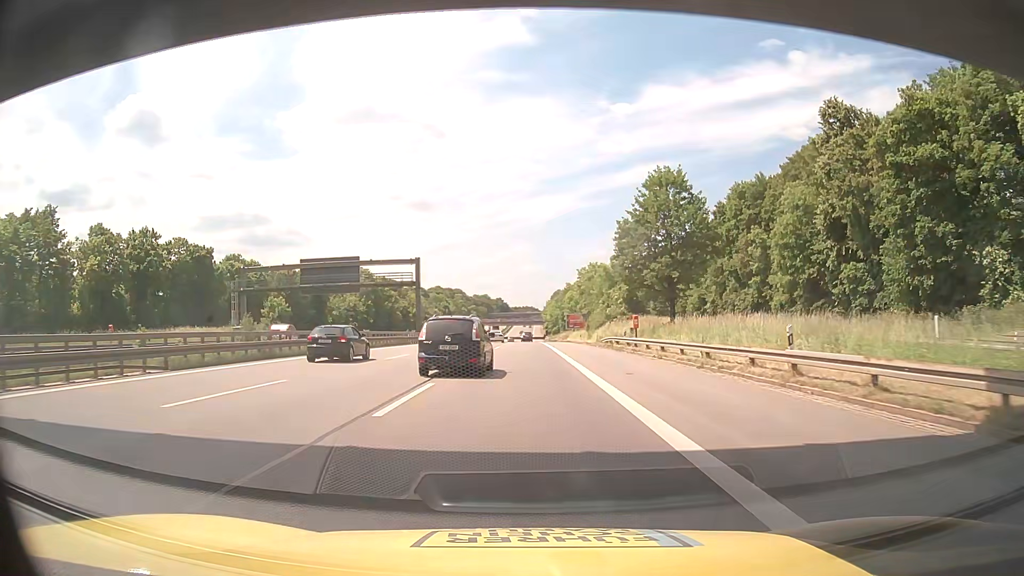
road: motorway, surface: asphalt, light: Day
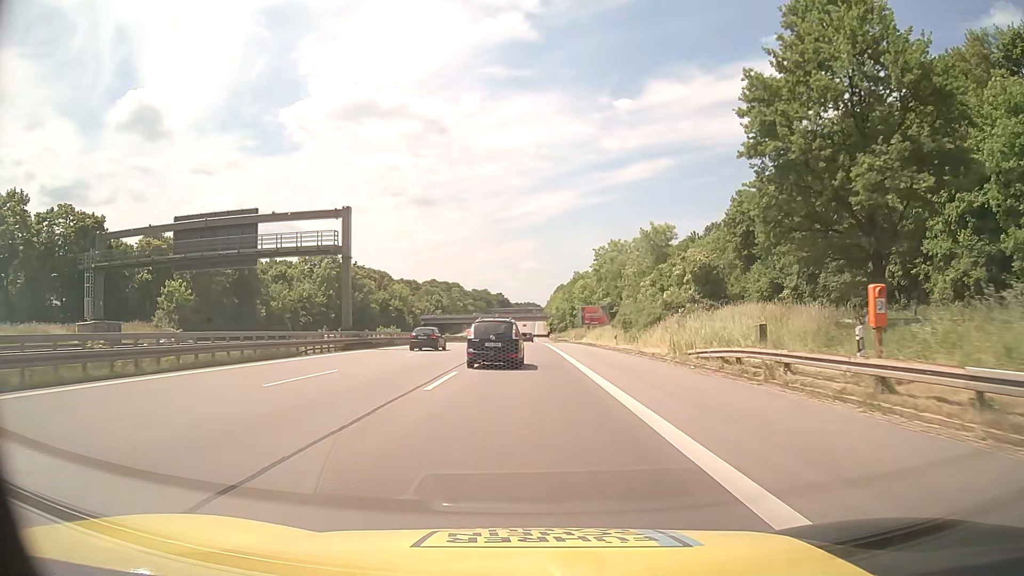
(-0.1, +31.5) m; 0°
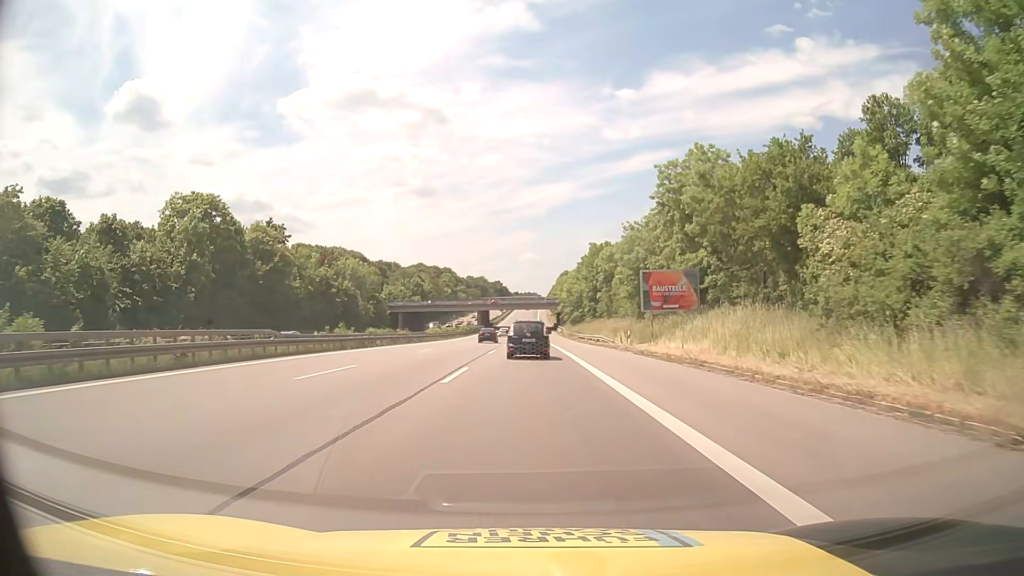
(0.0, +52.6) m; 0°
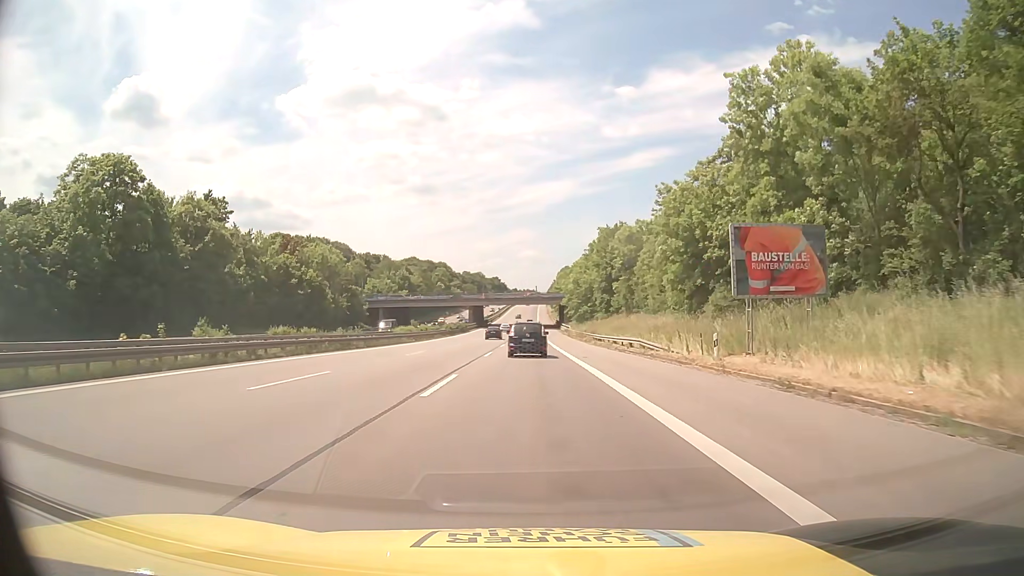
(0.0, +21.1) m; 0°
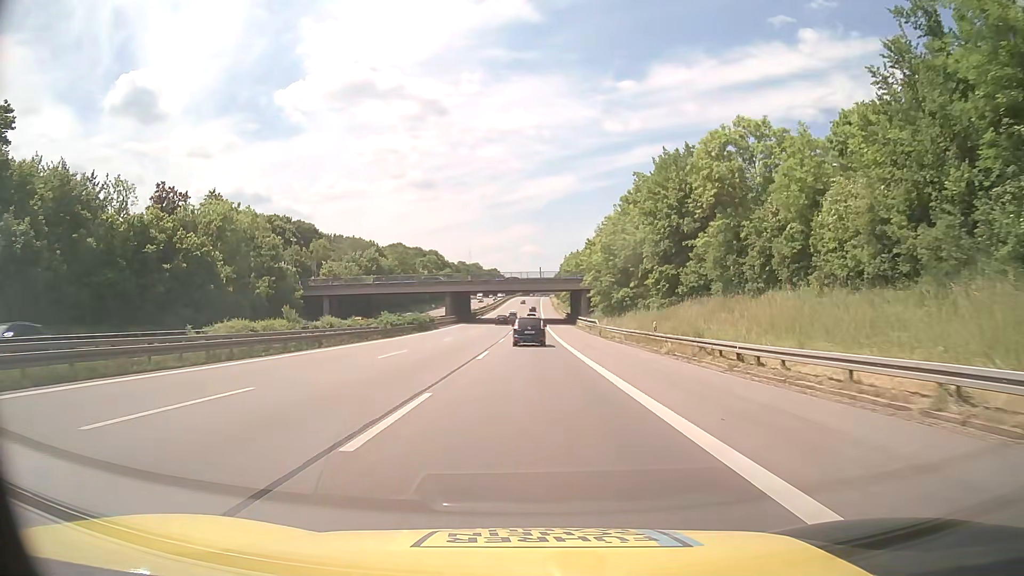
(-0.1, +42.1) m; 0°
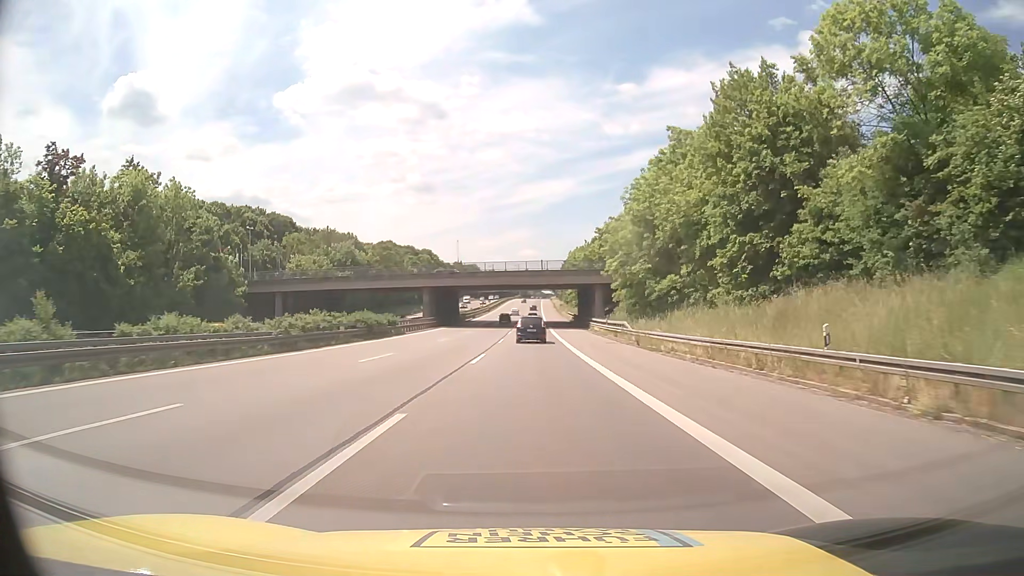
(0.0, +21.0) m; 0°
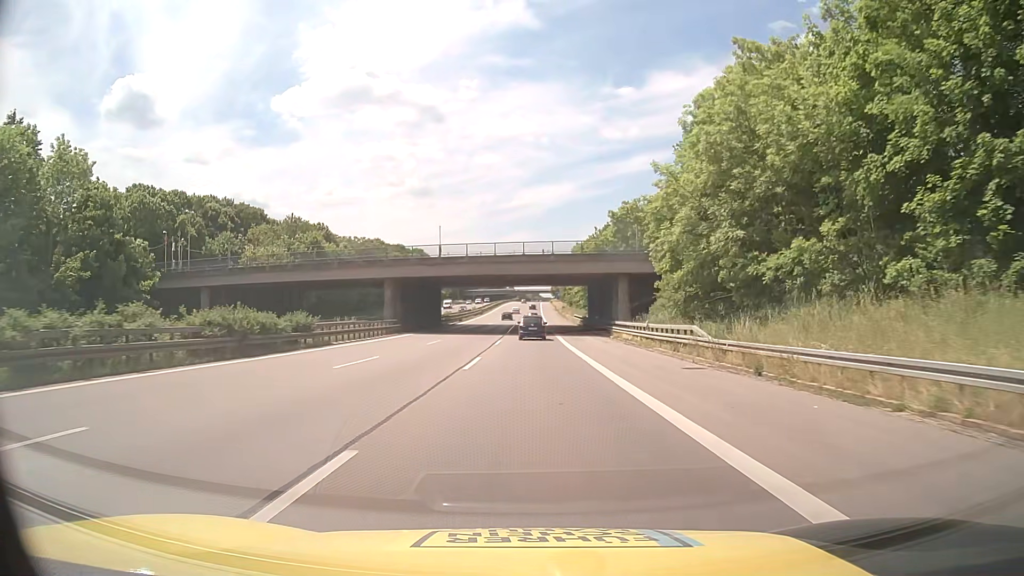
(+0.1, +20.9) m; 0°
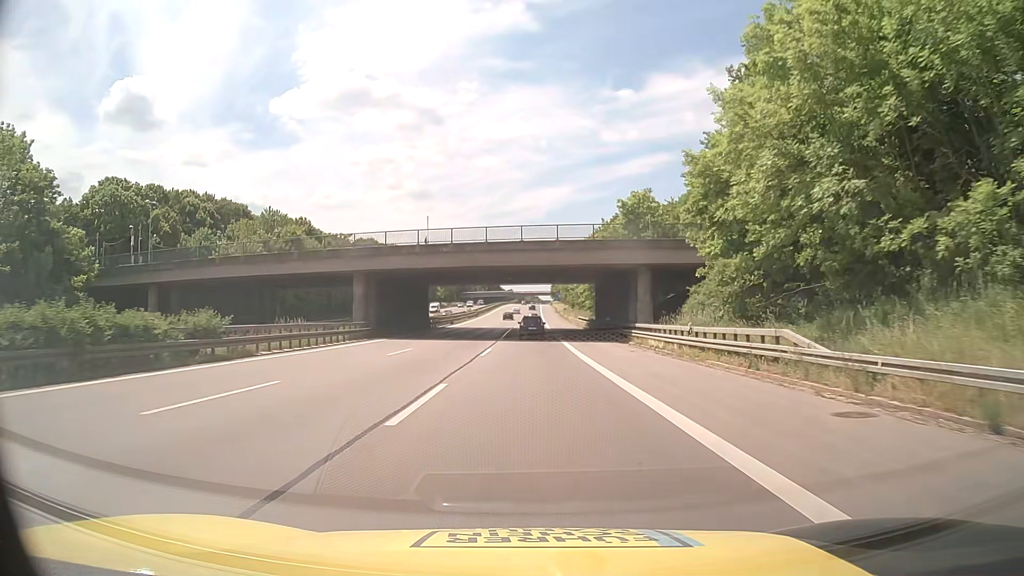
(0.0, +10.4) m; 0°
(0, +10) (0, +20) (0, +30) (0, +40) (0, +50) (0, +60) (0, +70) (0, +80) (0, +90) (0, +100) m
